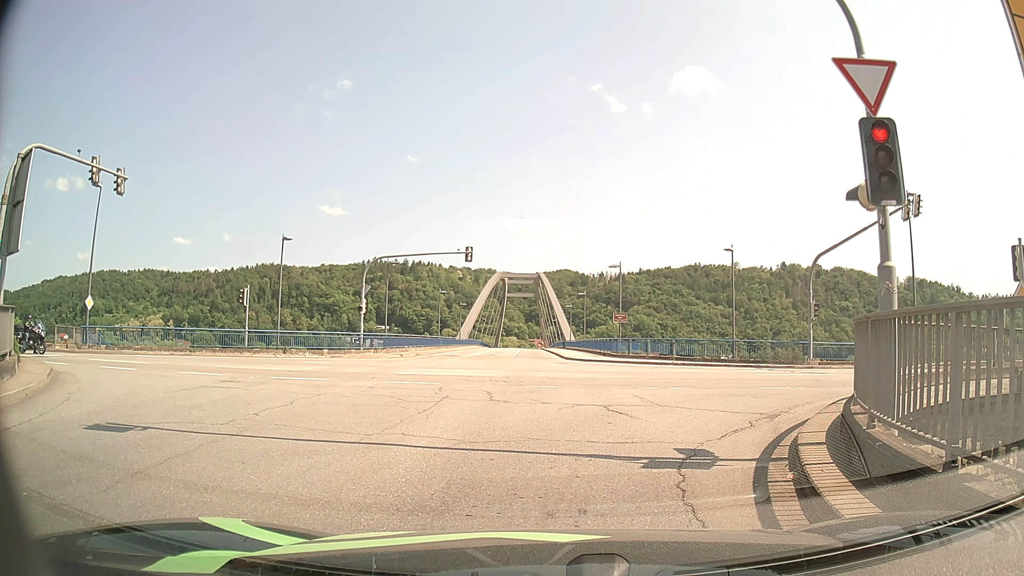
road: tertiary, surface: asphalt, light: Day
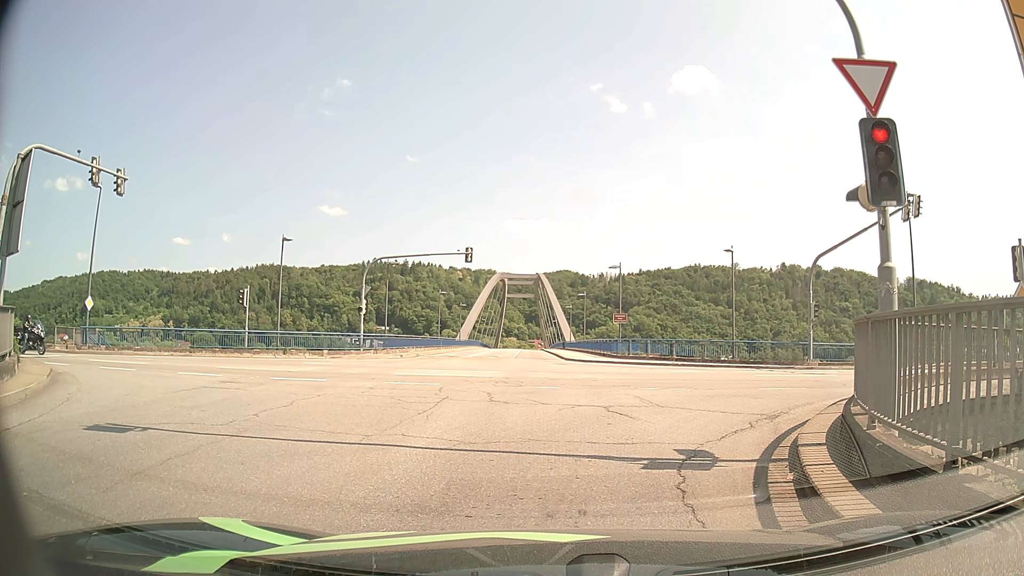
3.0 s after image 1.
(0.0, 0.0) m; 0°
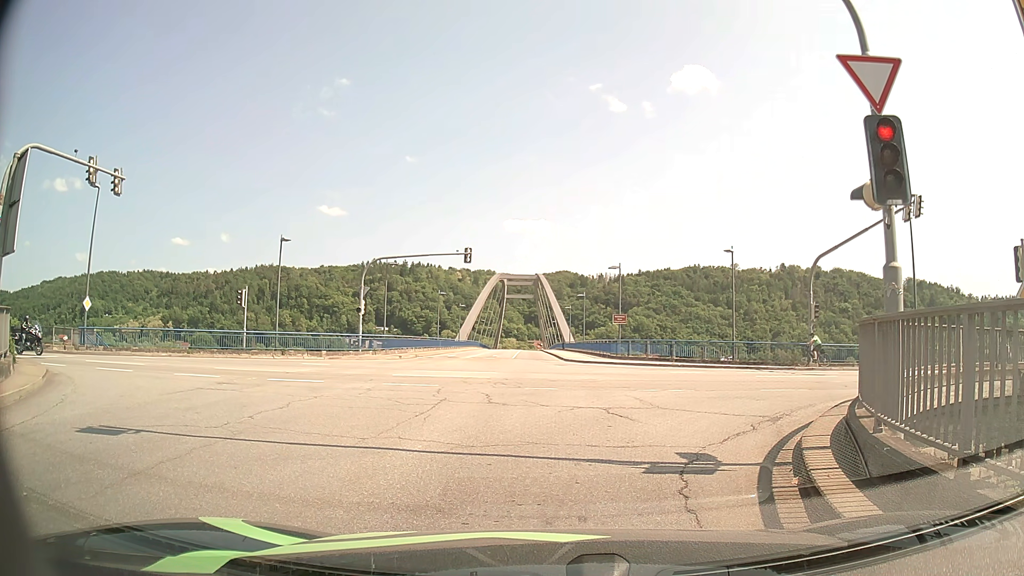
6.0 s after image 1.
(0.0, +0.2) m; 0°
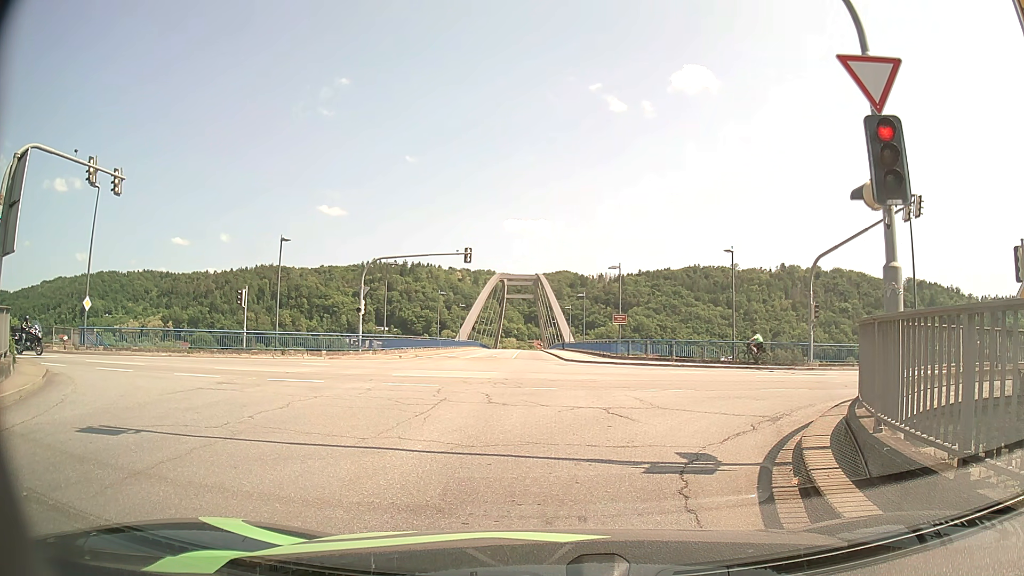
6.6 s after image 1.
(0.0, 0.0) m; 0°
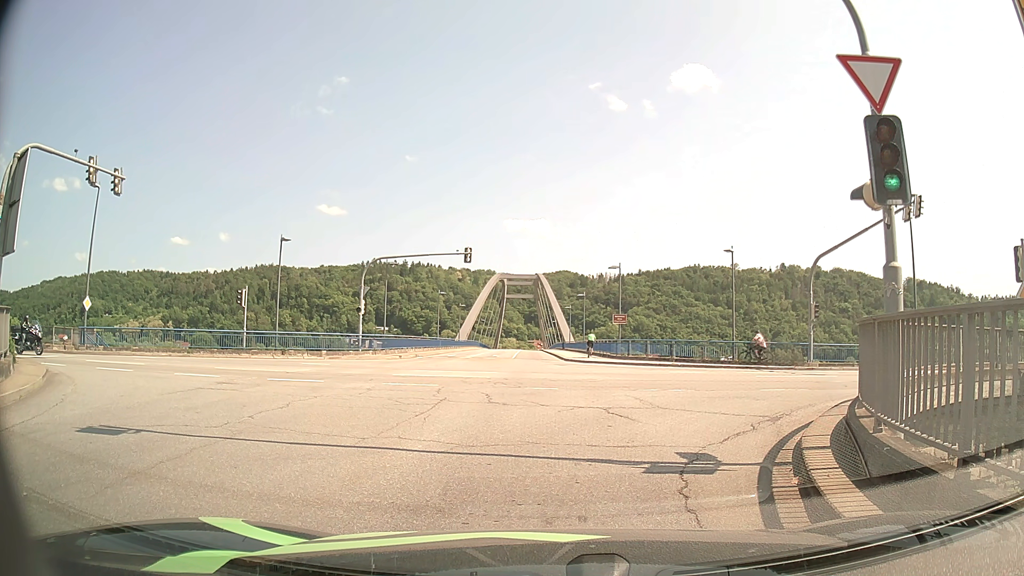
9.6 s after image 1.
(0.0, 0.0) m; 0°
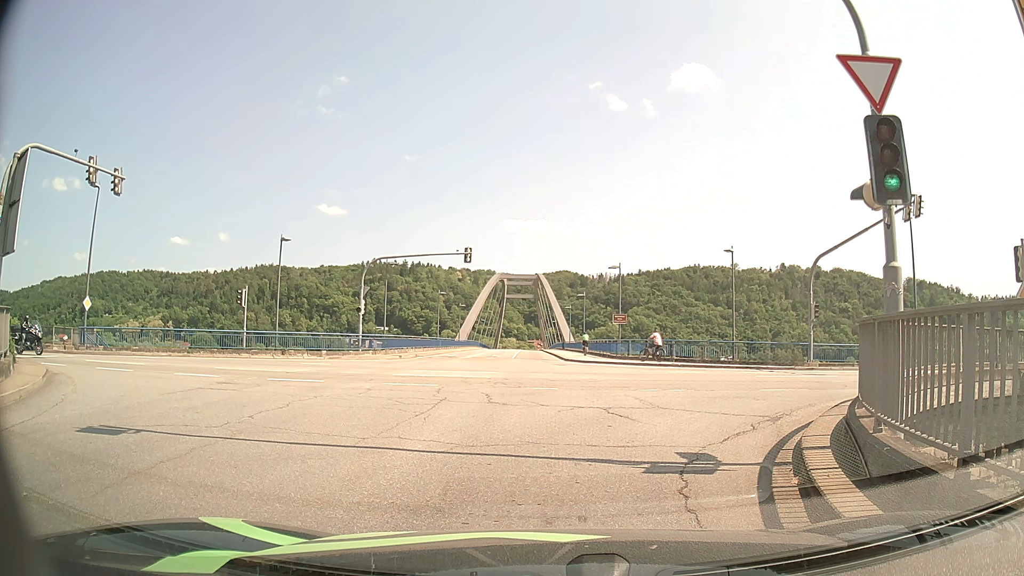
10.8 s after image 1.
(0.0, 0.0) m; 0°
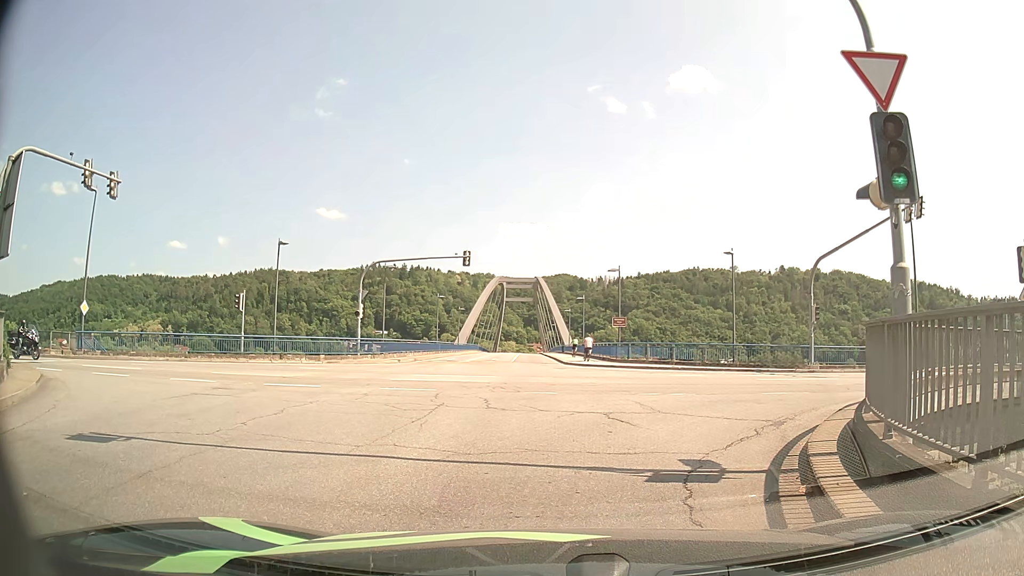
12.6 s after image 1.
(0.0, +0.2) m; 0°
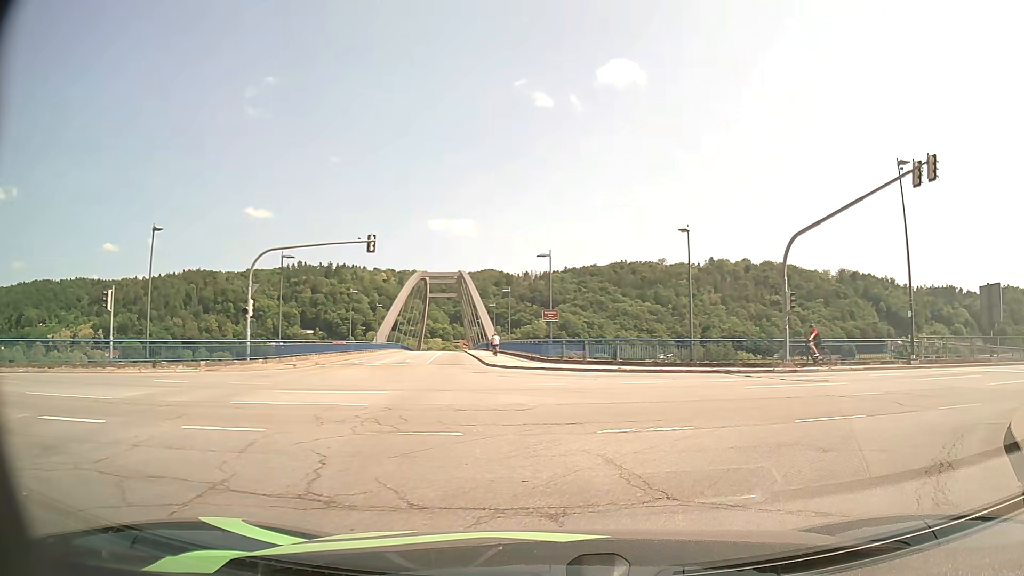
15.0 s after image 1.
(+0.4, +6.7) m; +8°
